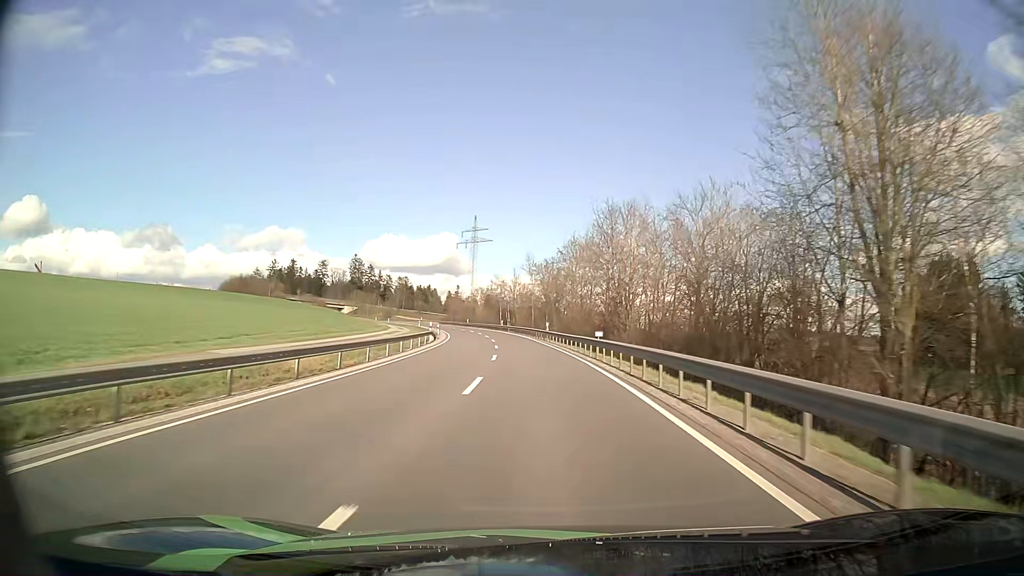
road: secondary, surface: asphalt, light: Day
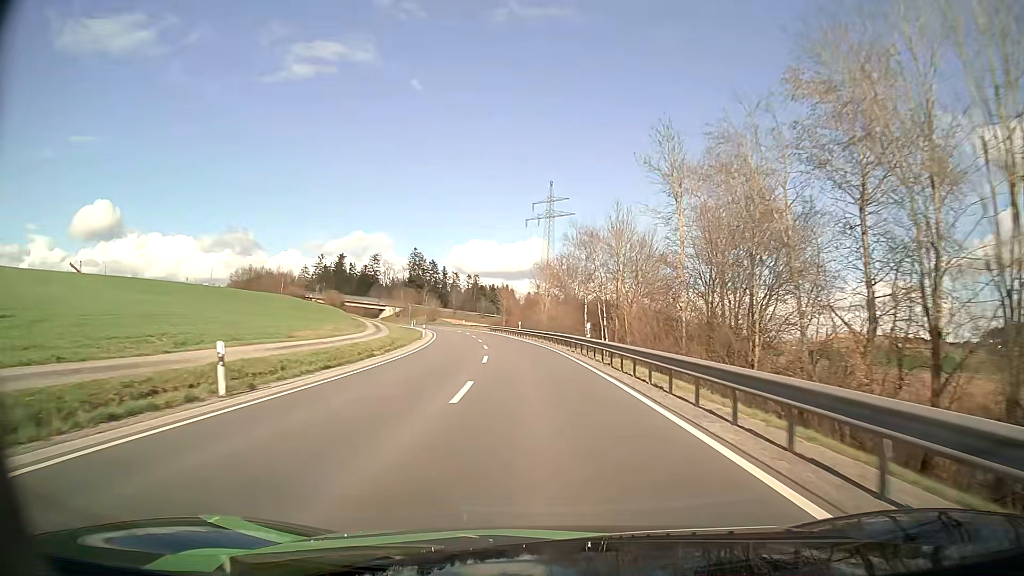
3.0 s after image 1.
(-3.9, +61.6) m; -8°
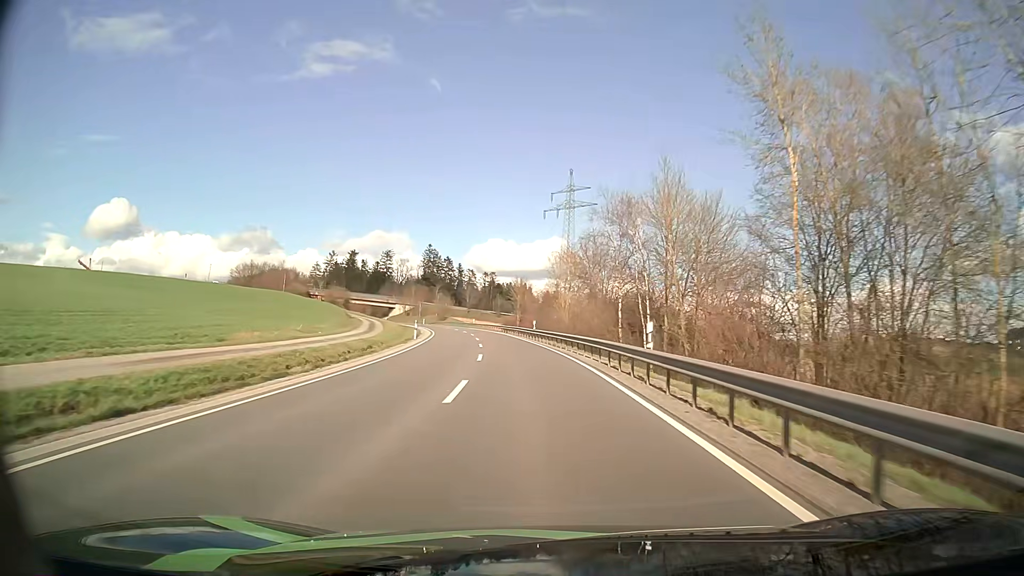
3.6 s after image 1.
(-0.1, +12.2) m; -1°
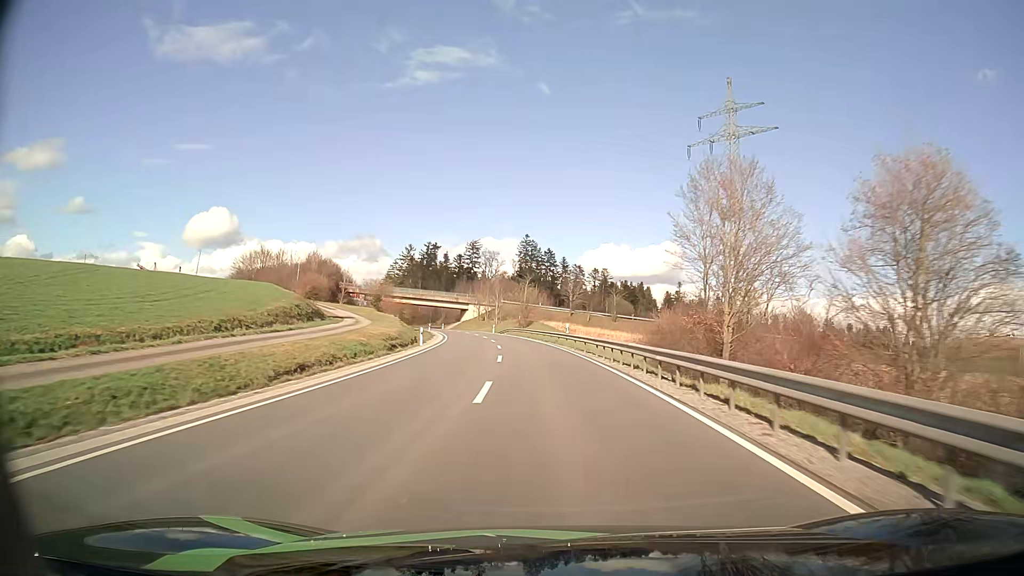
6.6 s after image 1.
(-5.4, +60.2) m; -9°
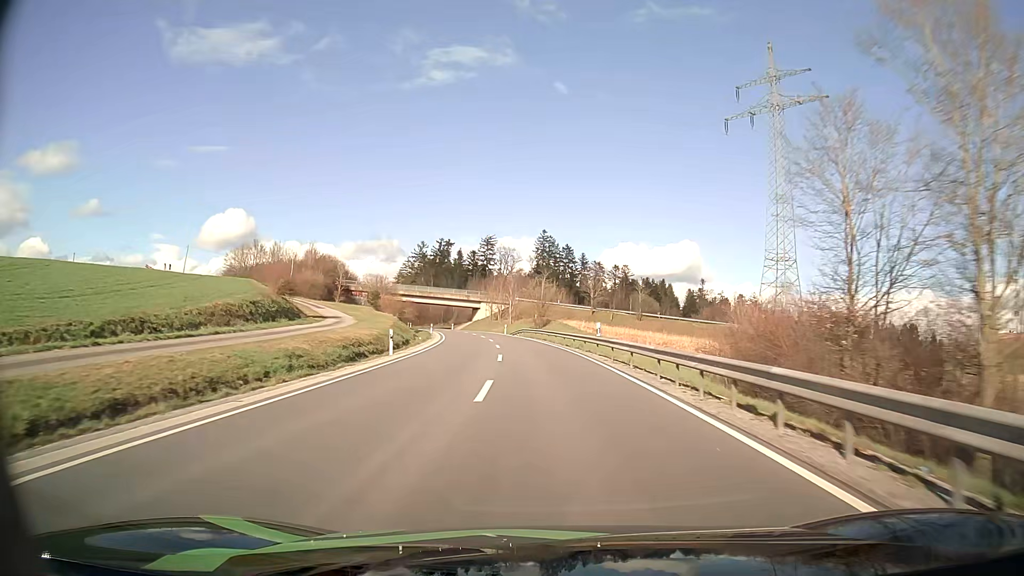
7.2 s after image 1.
(-0.2, +12.0) m; -2°
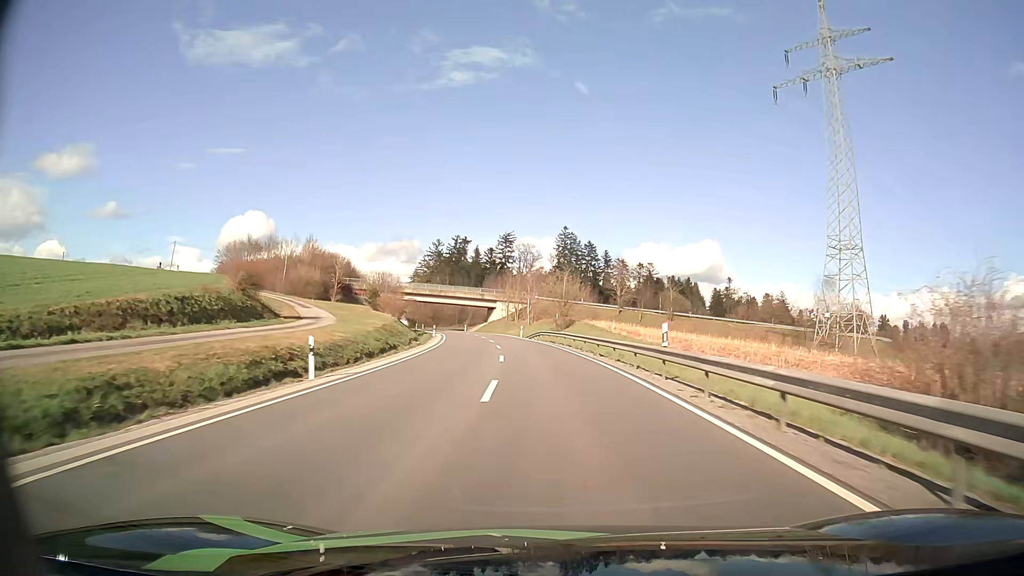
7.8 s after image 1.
(-0.2, +12.0) m; -2°
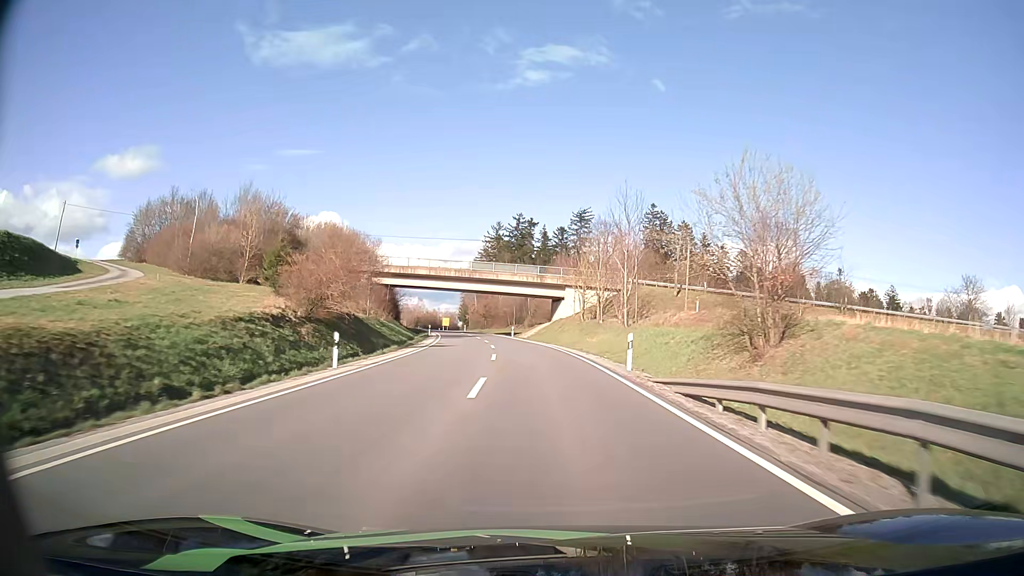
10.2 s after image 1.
(-2.8, +47.7) m; -7°
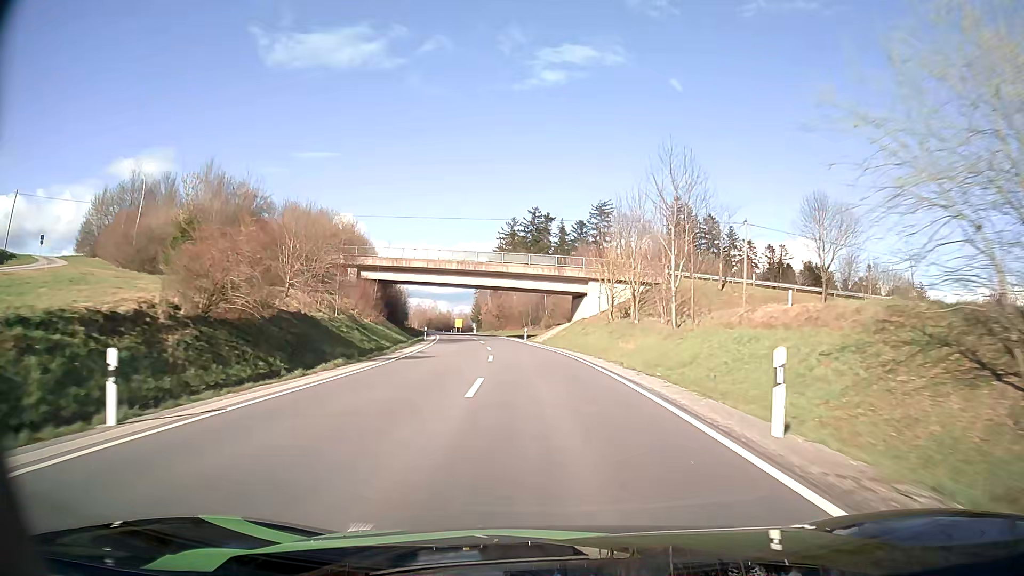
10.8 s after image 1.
(-0.2, +12.0) m; -2°
(0, +10) (0, +20) (-1, +30) (-2, +40) (-3, +50) (-4, +60) (-6, +70) (-8, +79) (-10, +89) (-12, +99) m
